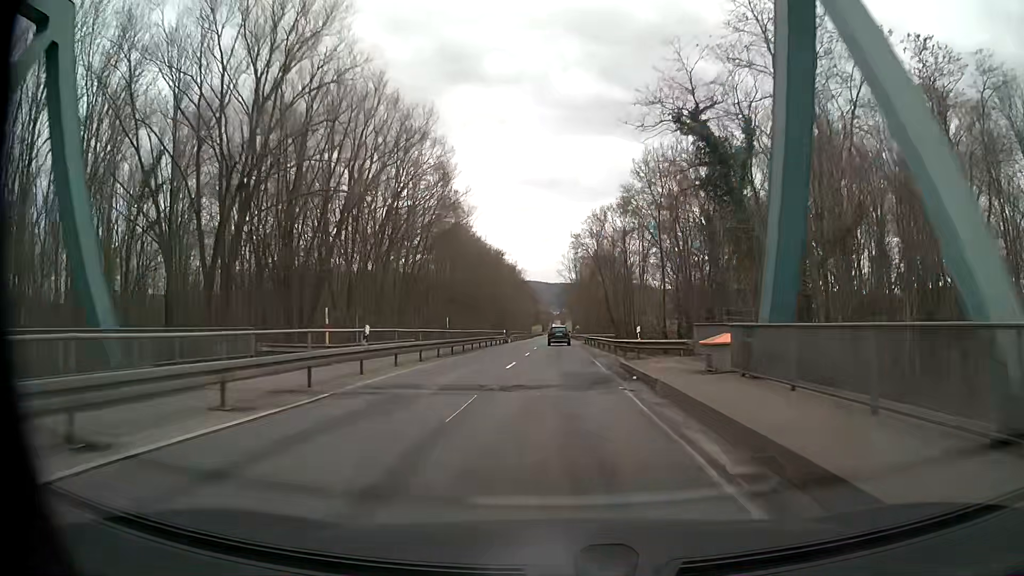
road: tertiary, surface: asphalt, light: Day
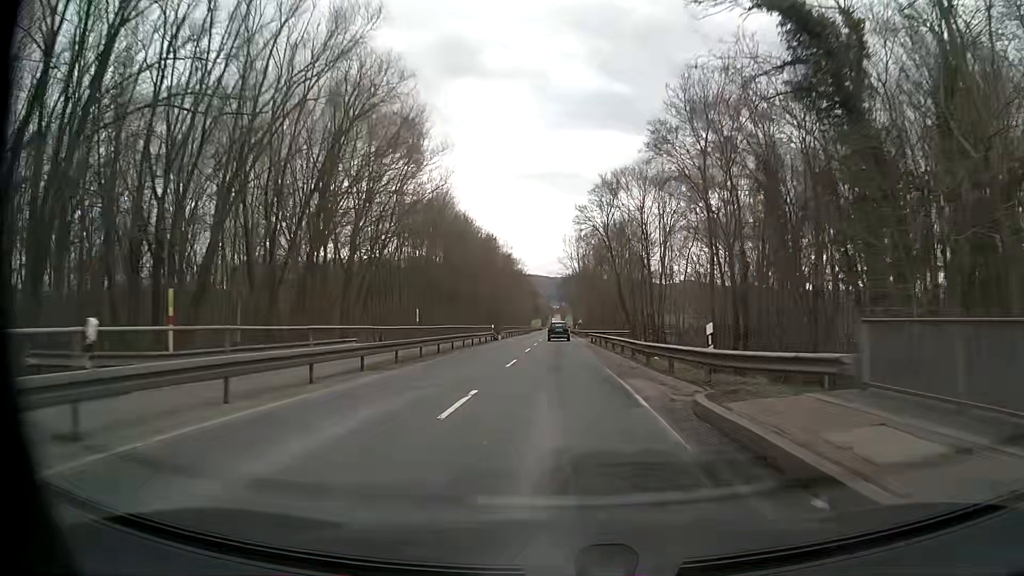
(0.0, +12.1) m; +1°
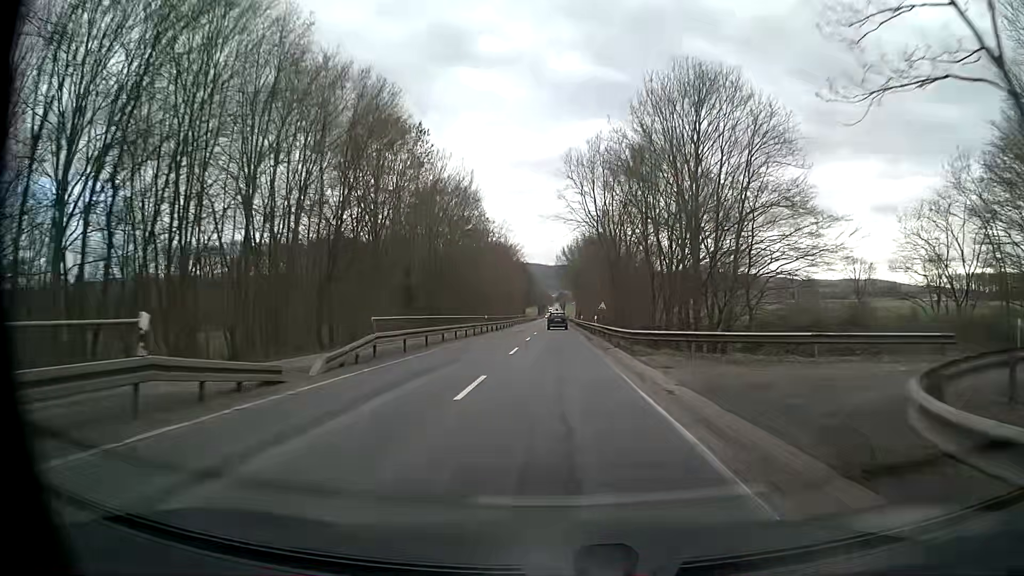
(-0.6, +46.8) m; -1°
(0, +10) (0, +20) (0, +30) (0, +40) (0, +50) (0, +60) (0, +70) (0, +80) (0, +90) (0, +100) m
